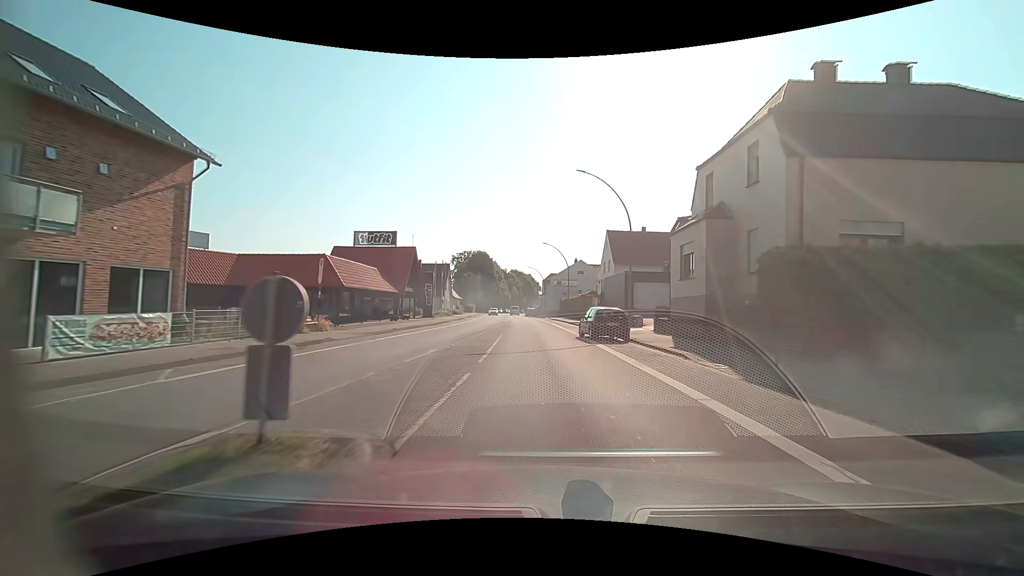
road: primary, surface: asphalt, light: Day
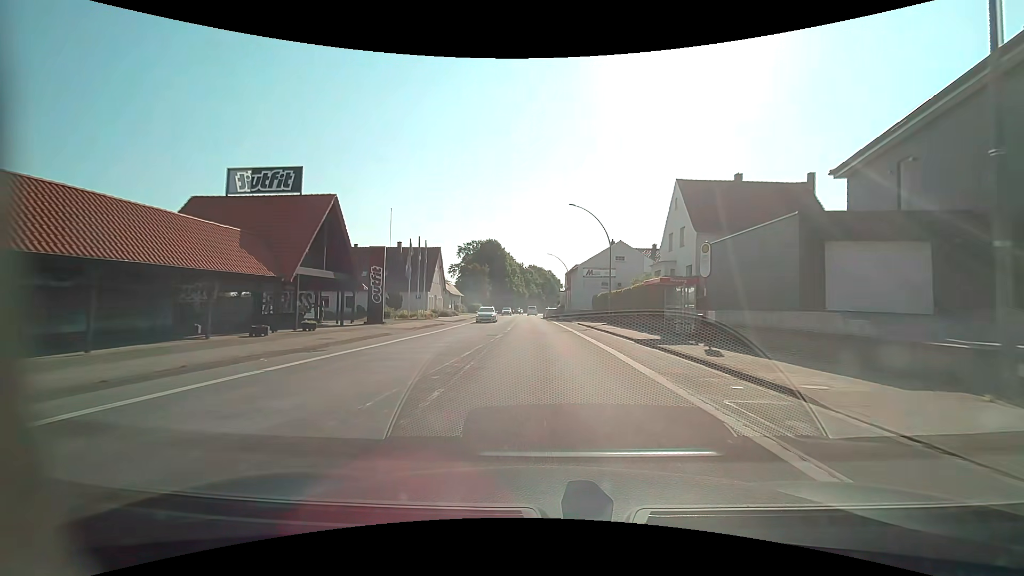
(-0.7, +24.3) m; -3°
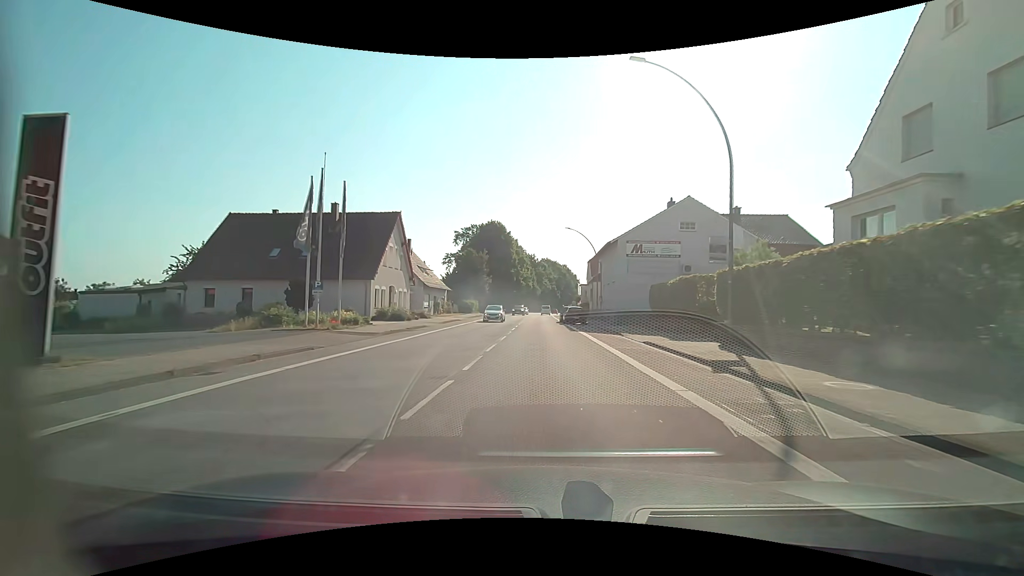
(-0.4, +24.4) m; -2°
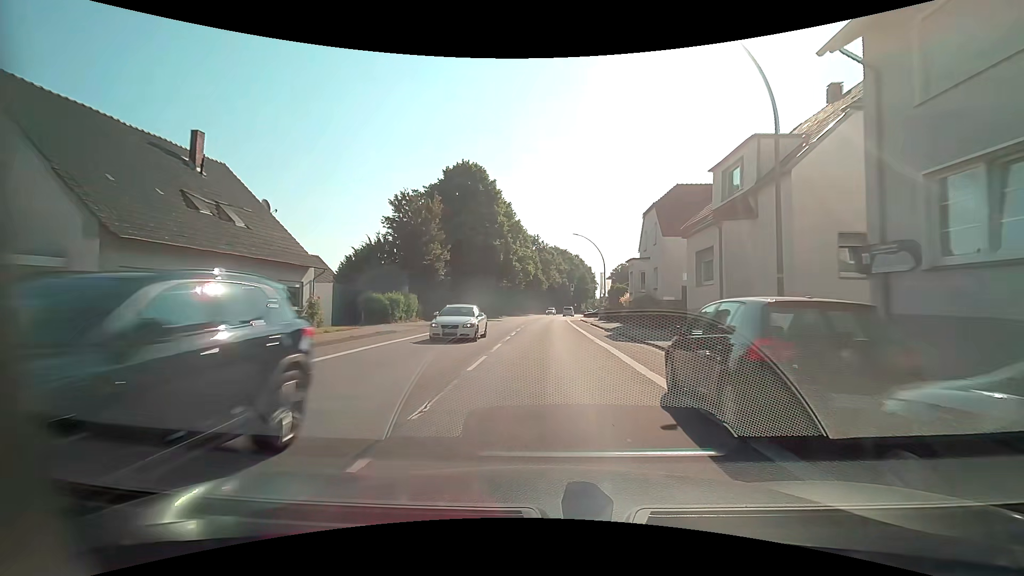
(-0.4, +40.6) m; -1°
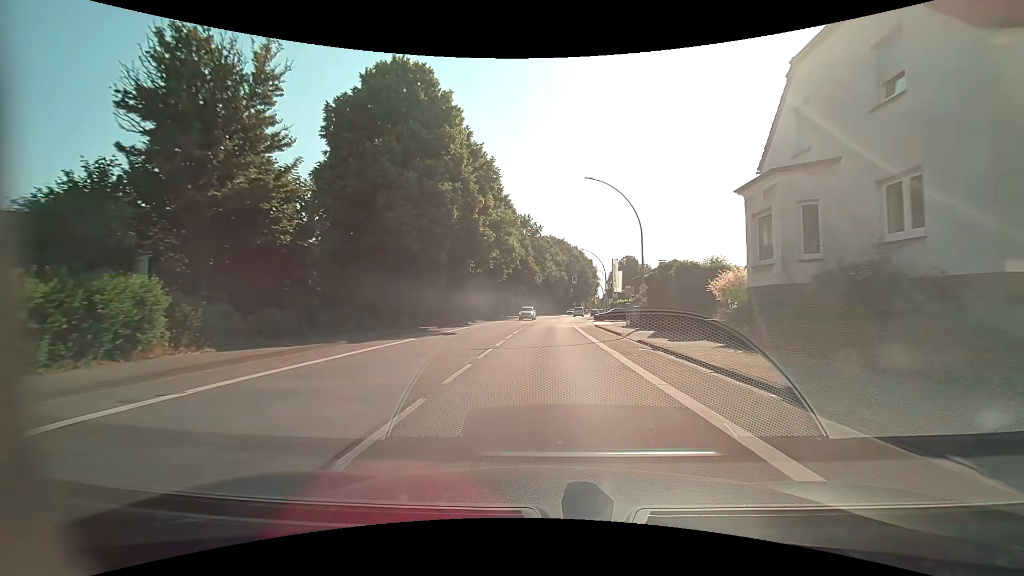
(0.0, +24.4) m; 0°
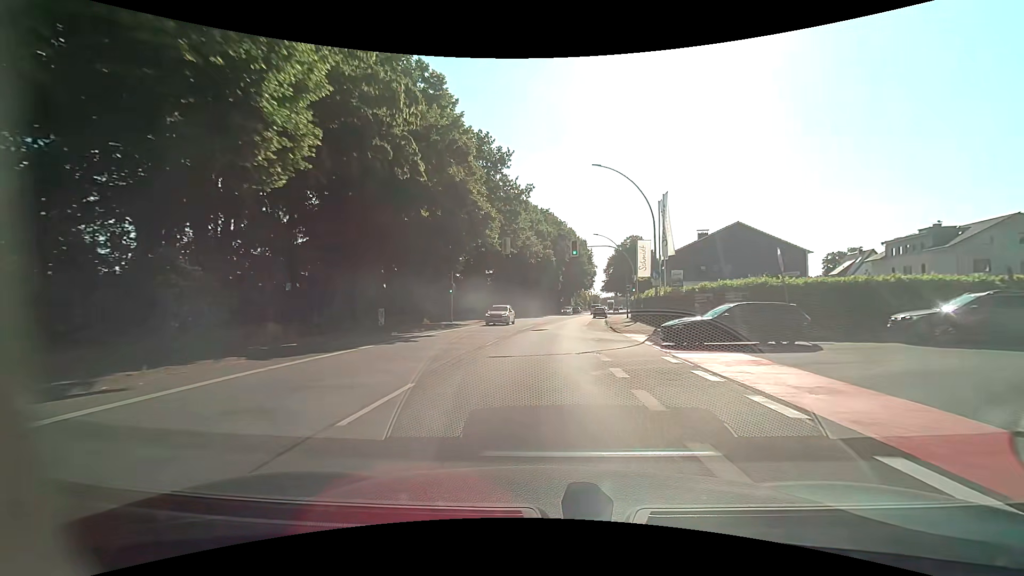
(+0.9, +40.6) m; +2°
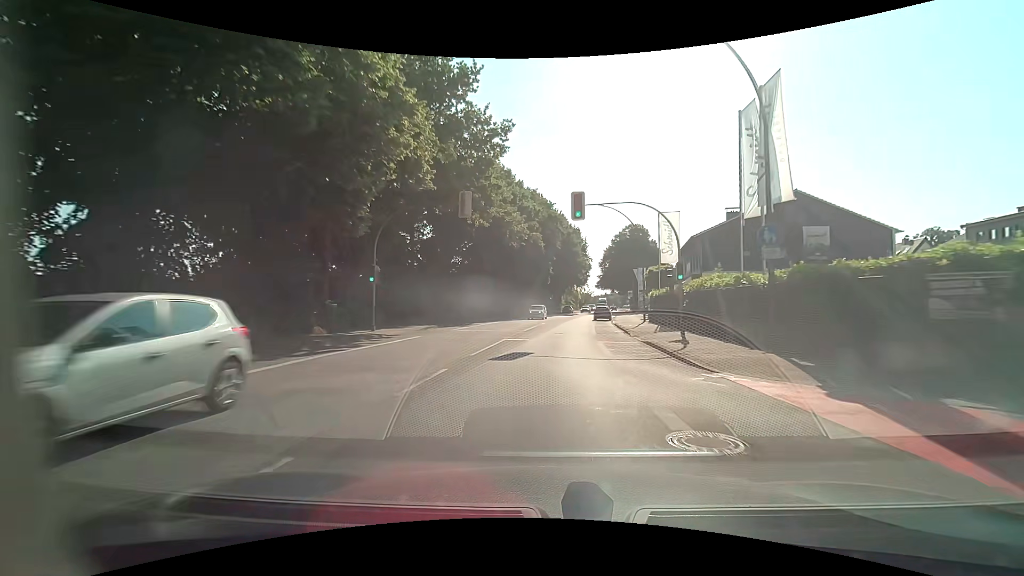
(+0.2, +16.2) m; +1°
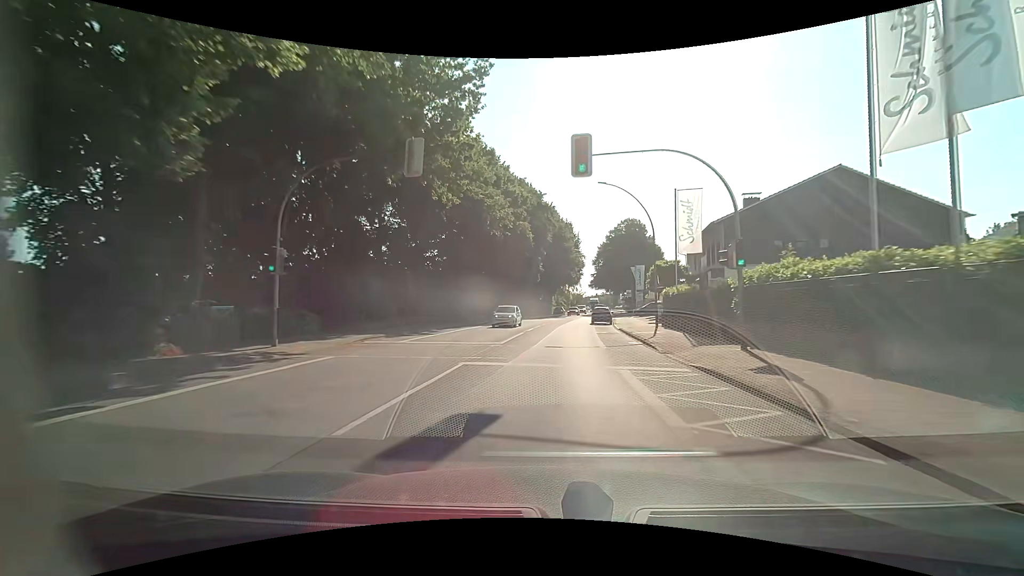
(+0.1, +8.1) m; +1°
(0, +10) (+1, +20) (+1, +30) (+2, +40) (+3, +50) (+4, +60) (+6, +70) (+7, +80) (+9, +89) (+11, +99) m
